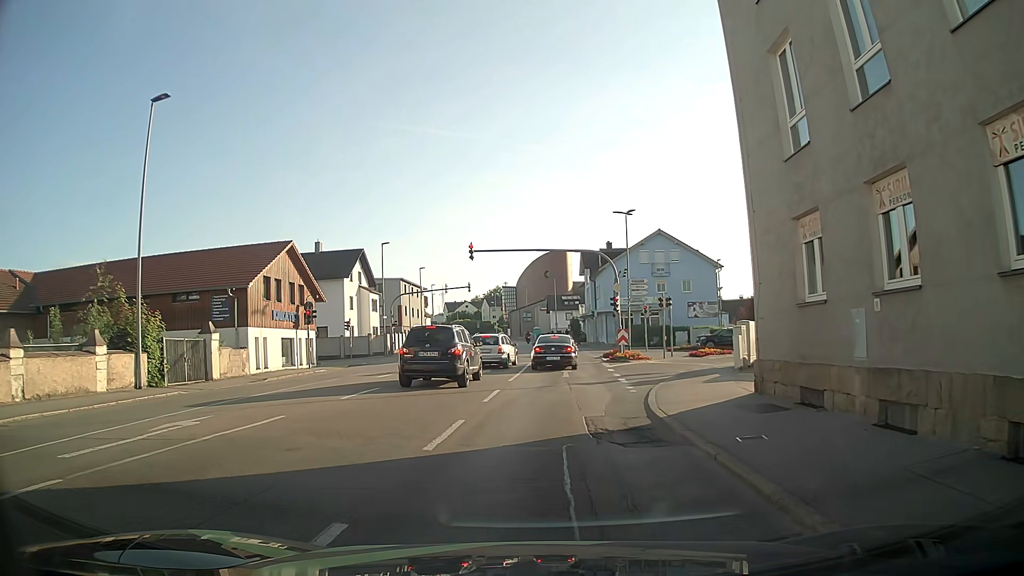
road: tertiary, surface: asphalt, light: Day
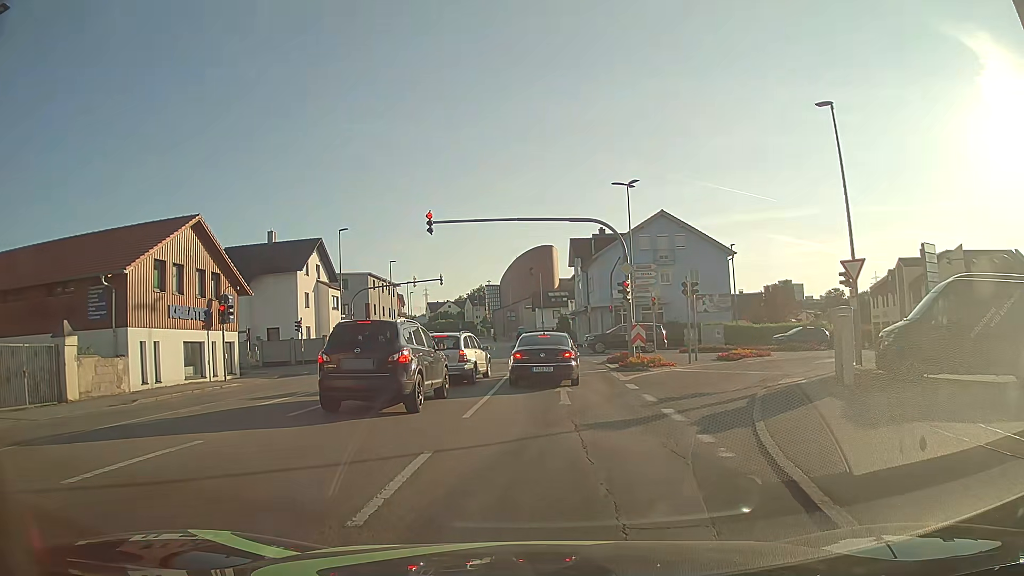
(+0.1, +9.1) m; +3°
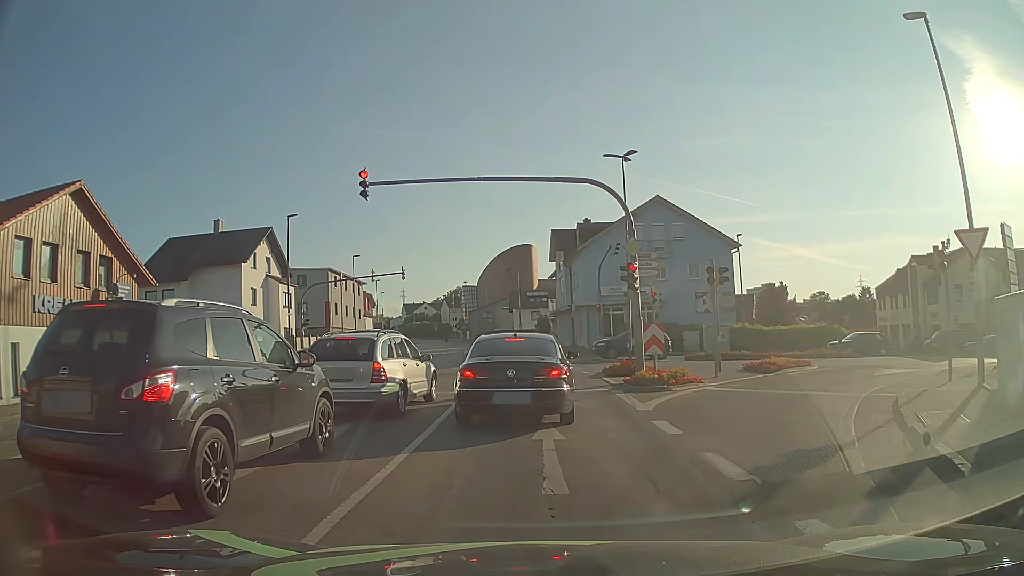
(0.0, +7.1) m; +1°
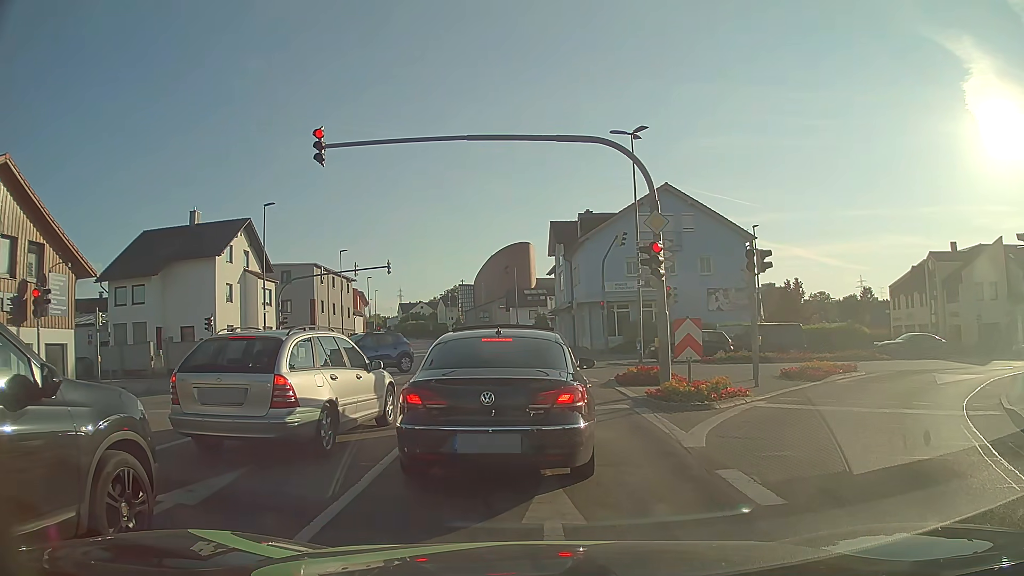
(0.0, +3.8) m; +1°
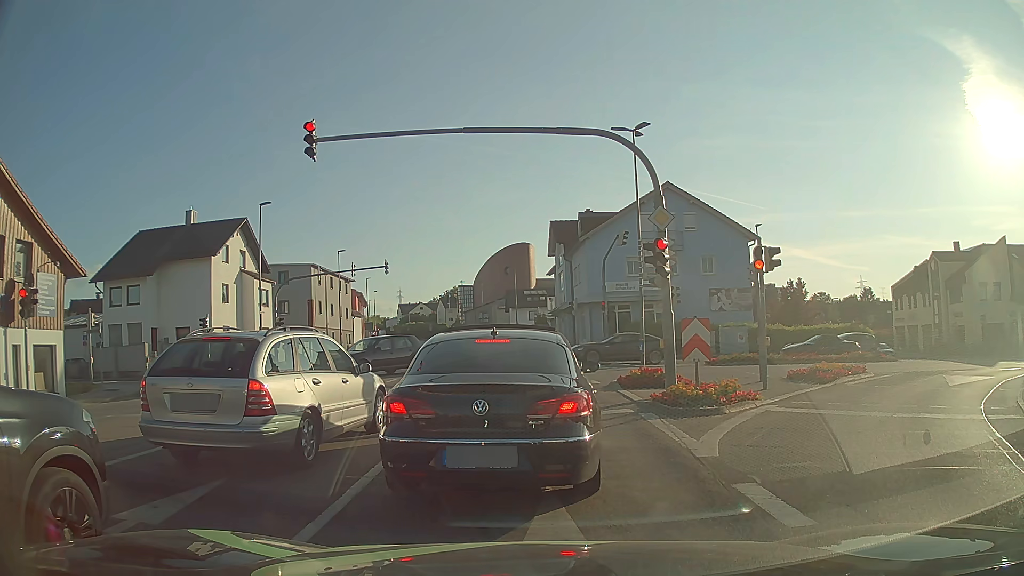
(0.0, +0.7) m; 0°
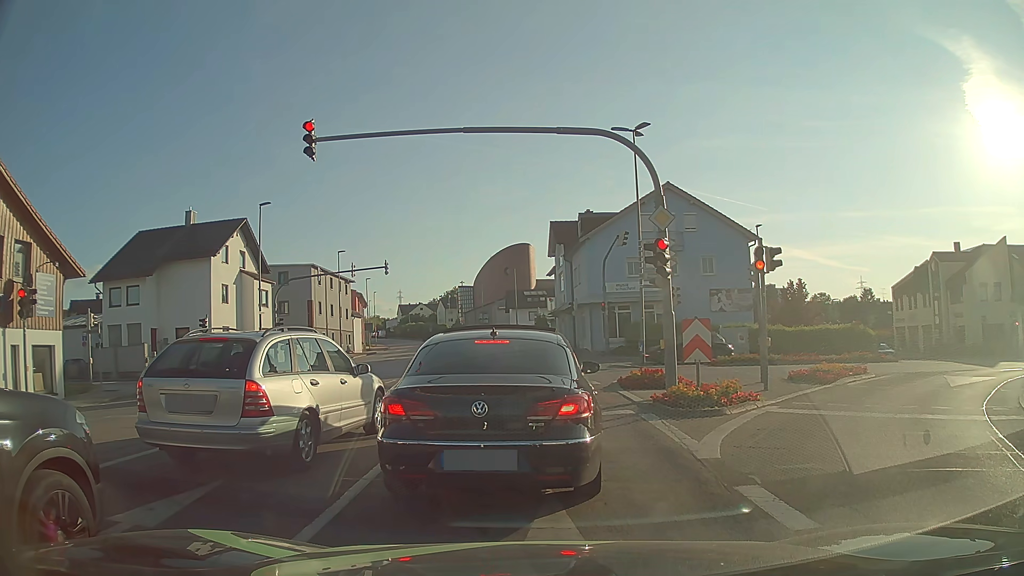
(0.0, 0.0) m; 0°
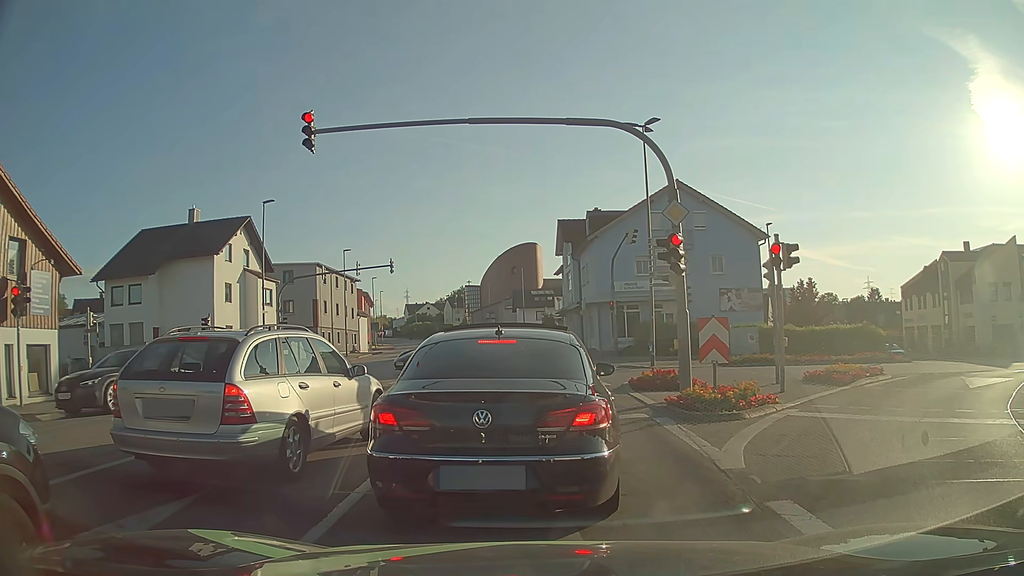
(0.0, +0.6) m; 0°
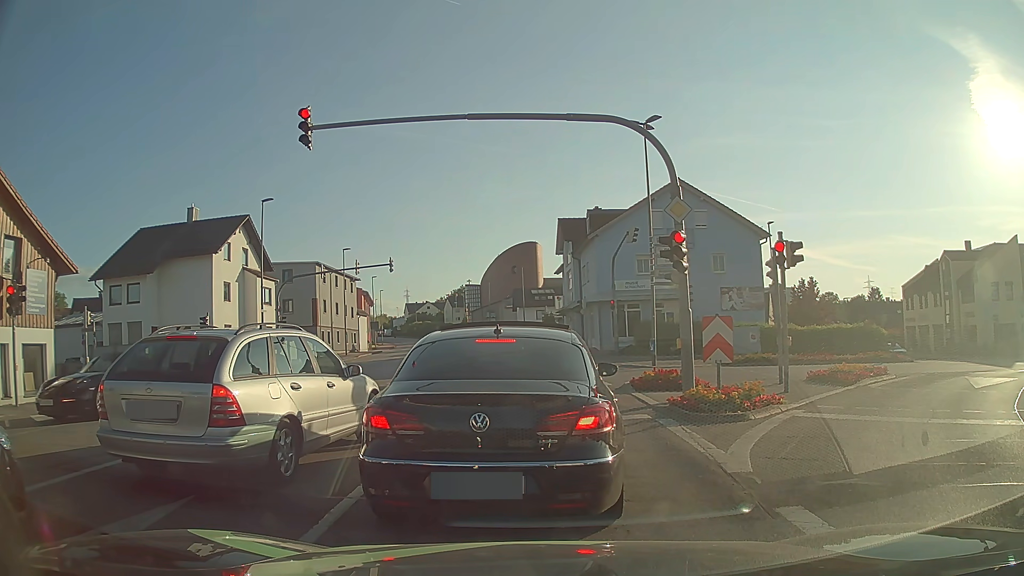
(0.0, +0.3) m; 0°
(0, +10) (0, +20) (-1, +30) (-1, +40) (-2, +50) (-3, +60) (-5, +70) (-6, +80) (-8, +90) (-10, +99) m
